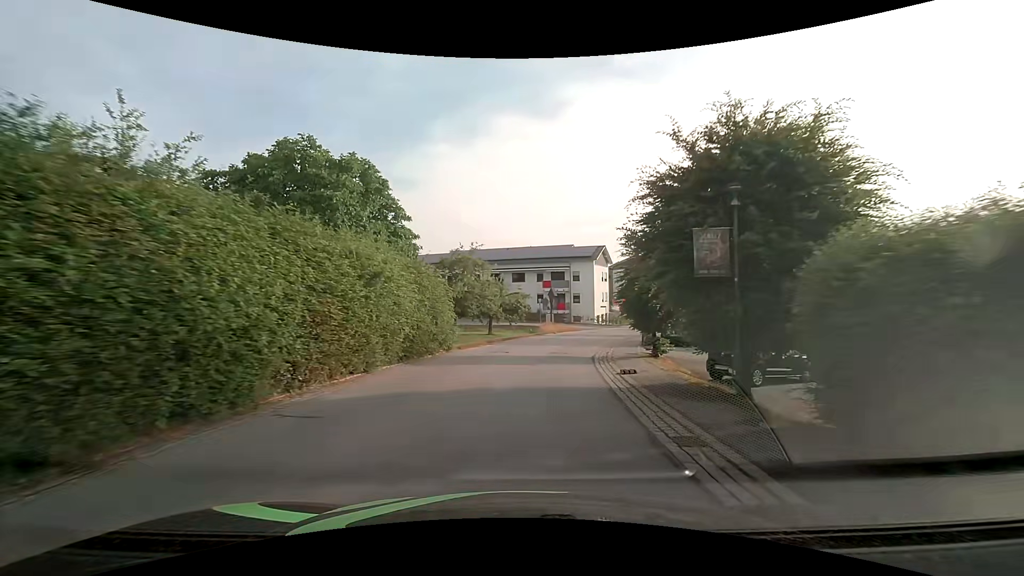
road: secondary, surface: asphalt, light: Day
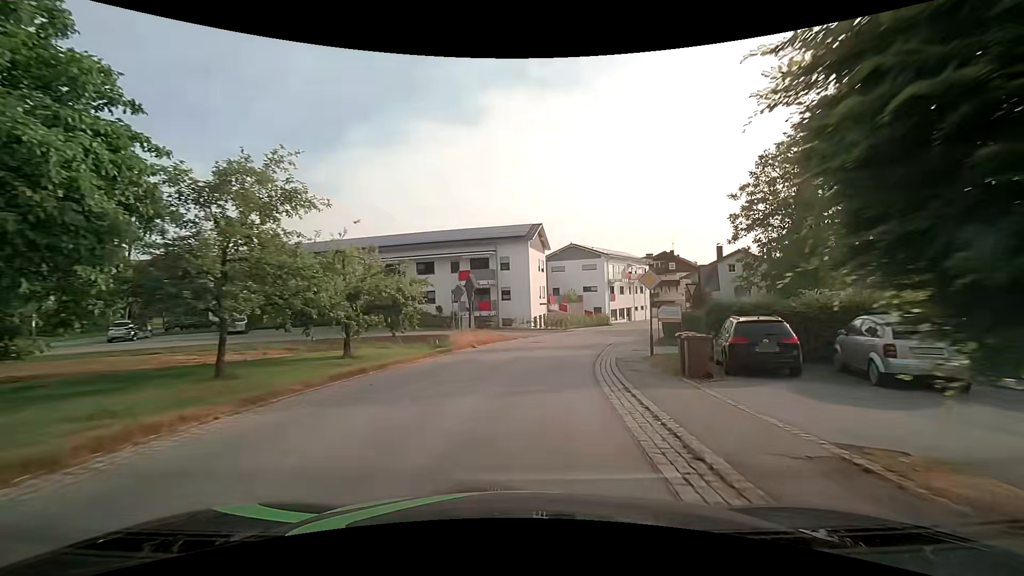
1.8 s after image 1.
(+1.4, +18.8) m; +9°
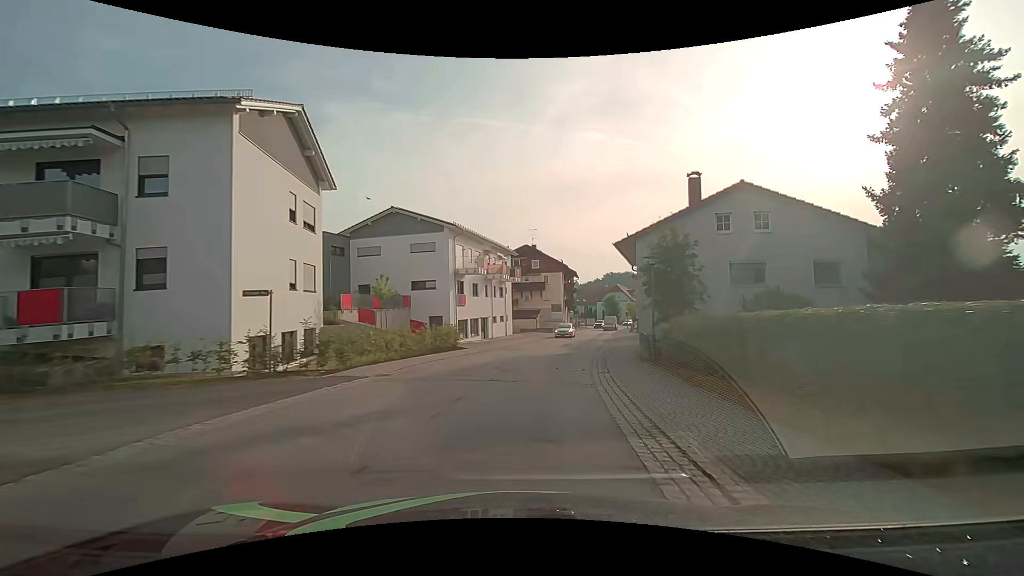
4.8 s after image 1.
(+4.2, +30.4) m; +18°
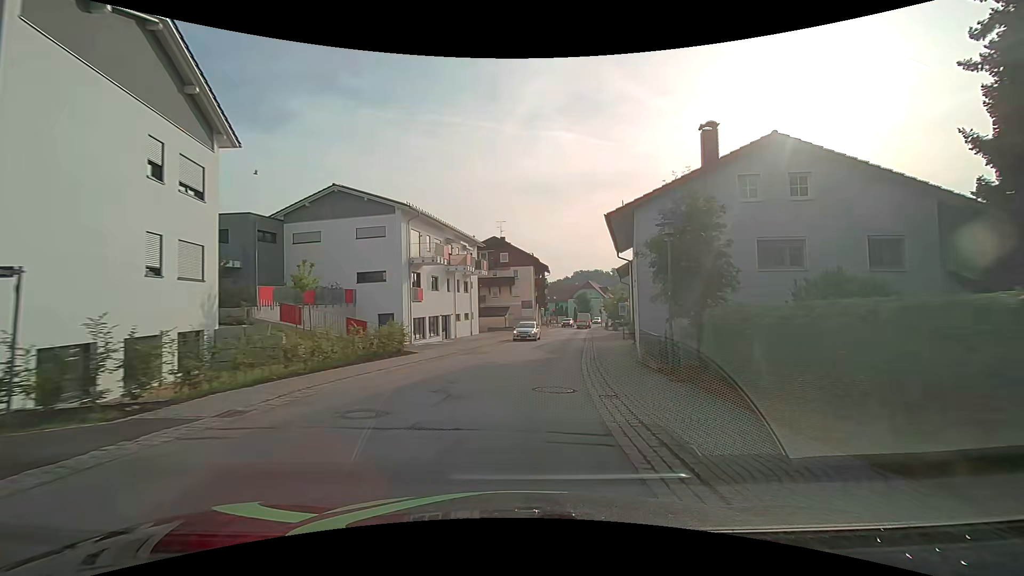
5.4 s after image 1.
(+0.1, +5.9) m; +3°
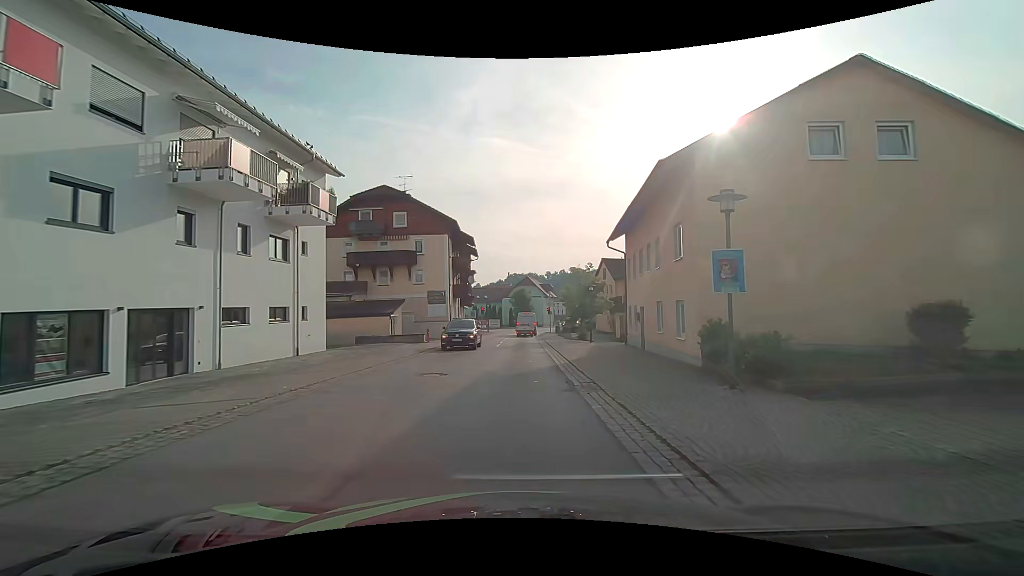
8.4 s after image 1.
(+2.1, +28.0) m; +8°
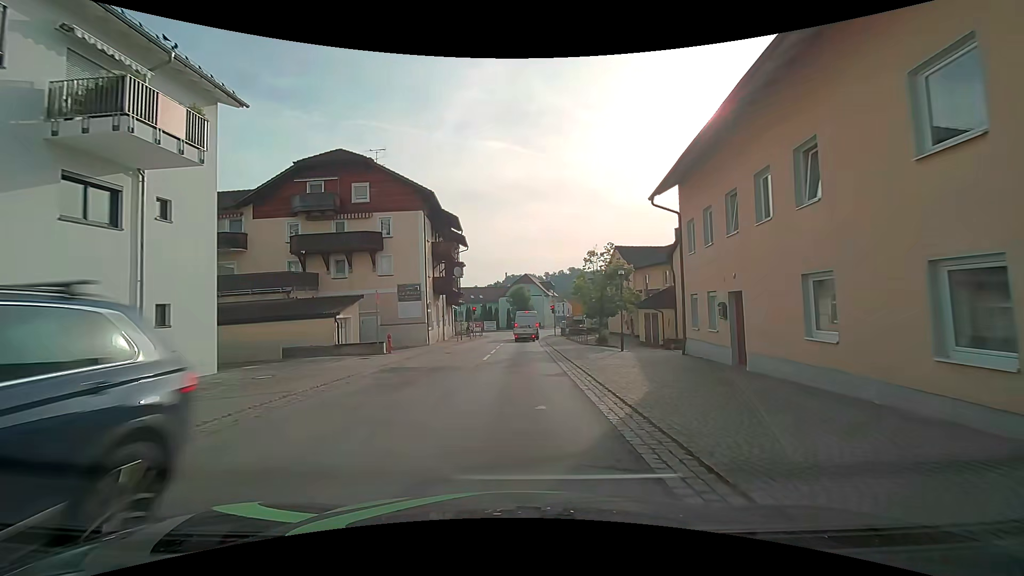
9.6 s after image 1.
(0.0, +10.1) m; 0°
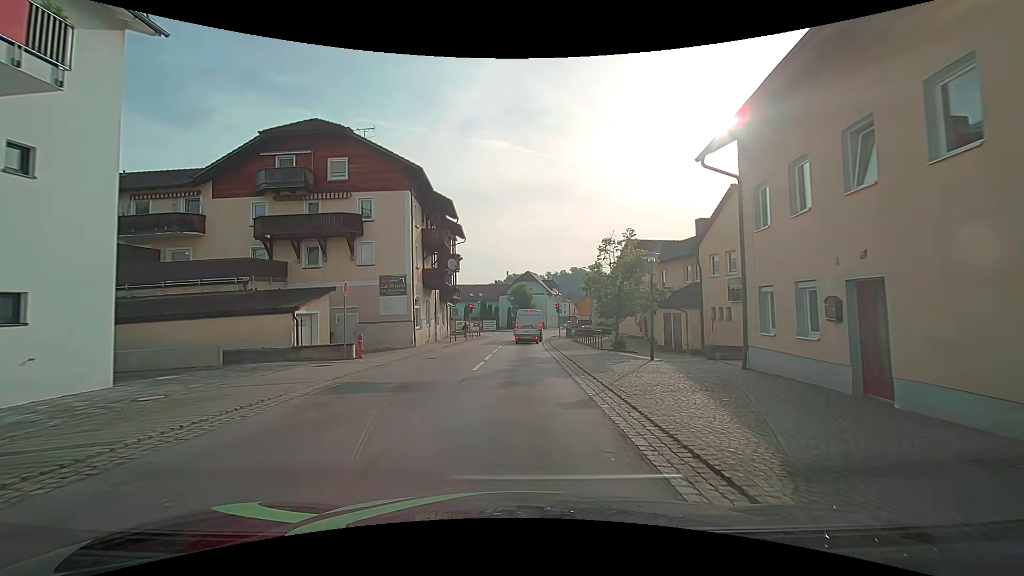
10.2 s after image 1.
(0.0, +4.7) m; 0°
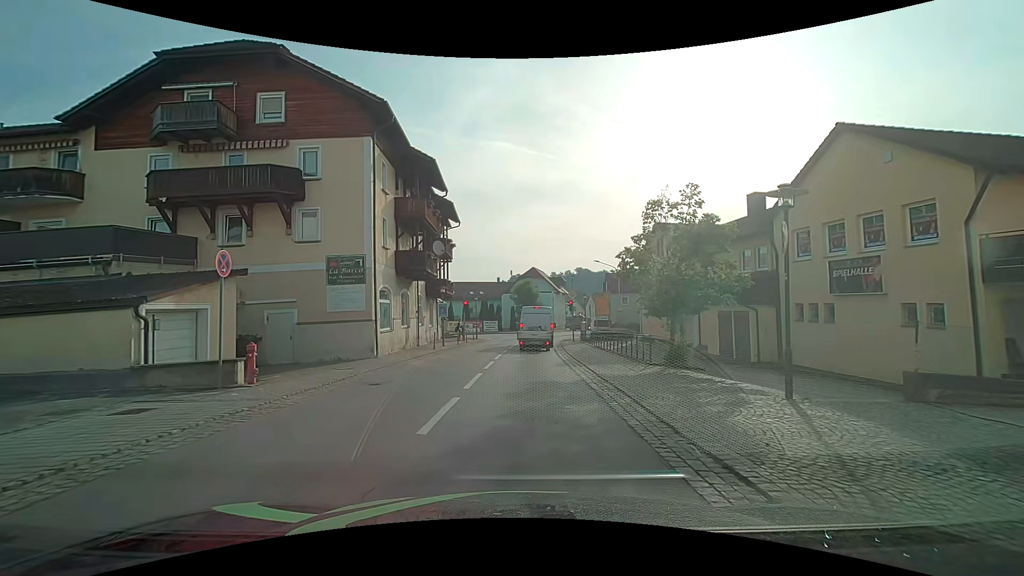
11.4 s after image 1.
(0.0, +8.3) m; 0°
